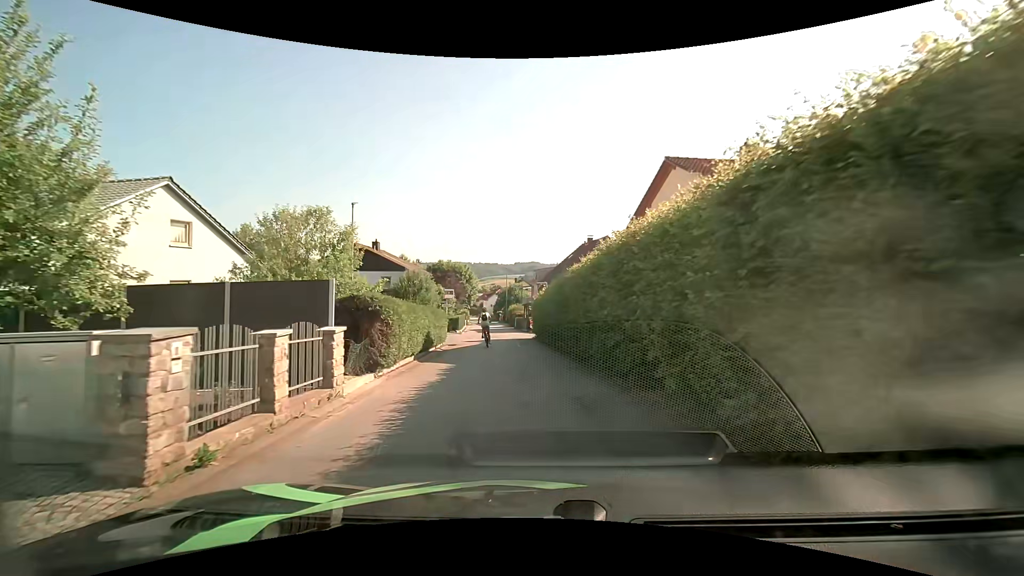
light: Day
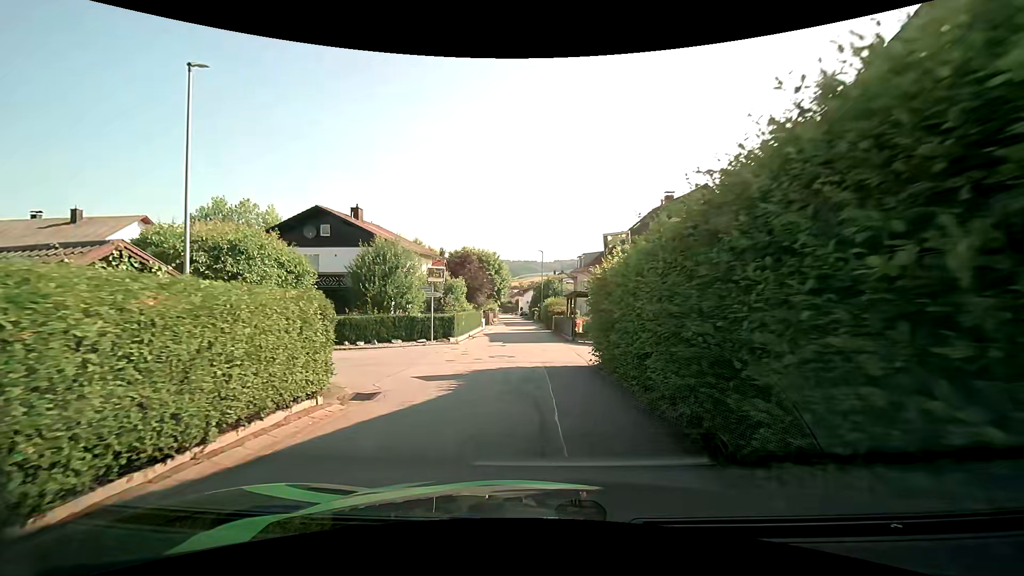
(-0.4, +16.6) m; -4°
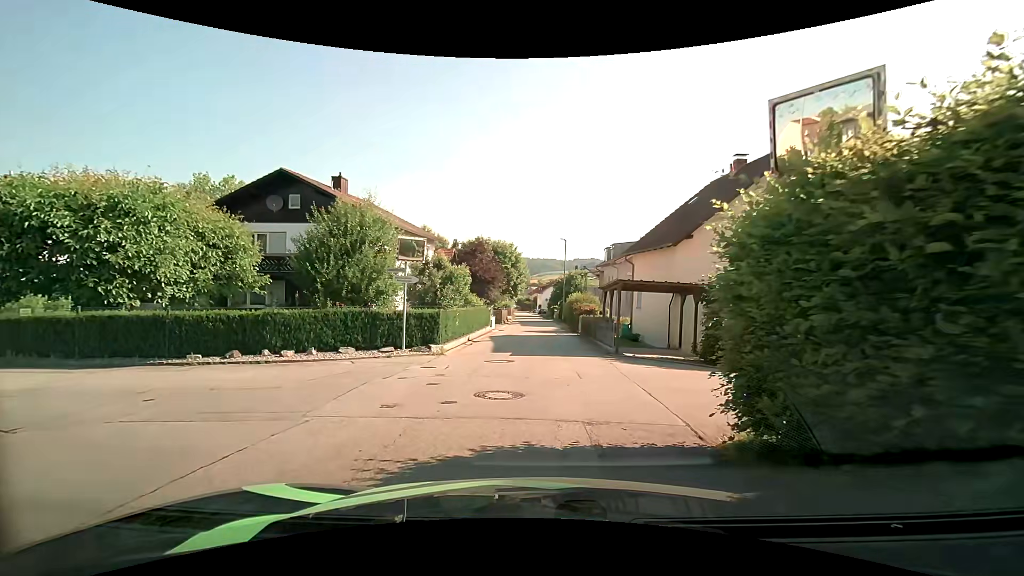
(-0.2, +7.3) m; -3°
